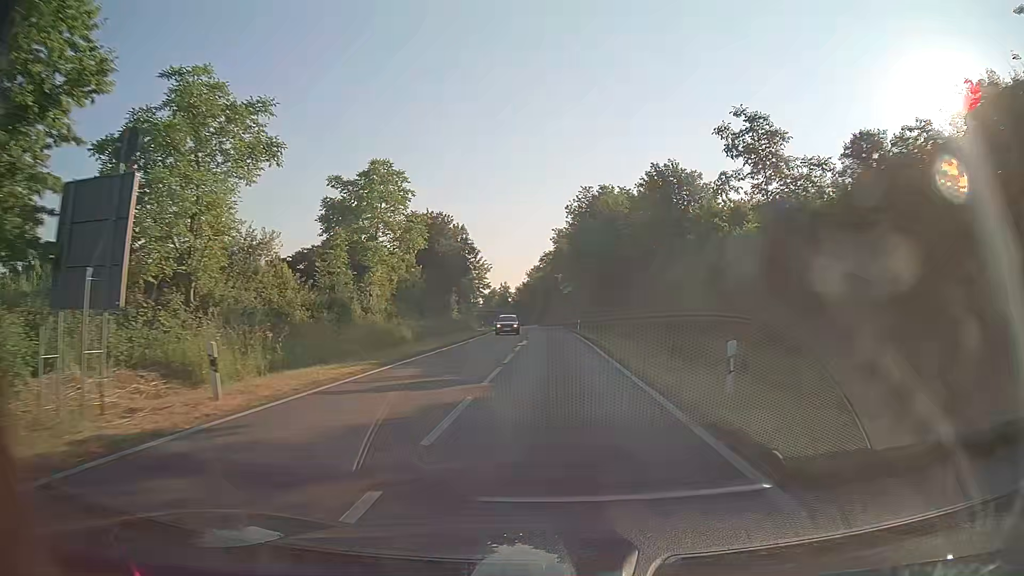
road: primary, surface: asphalt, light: Day
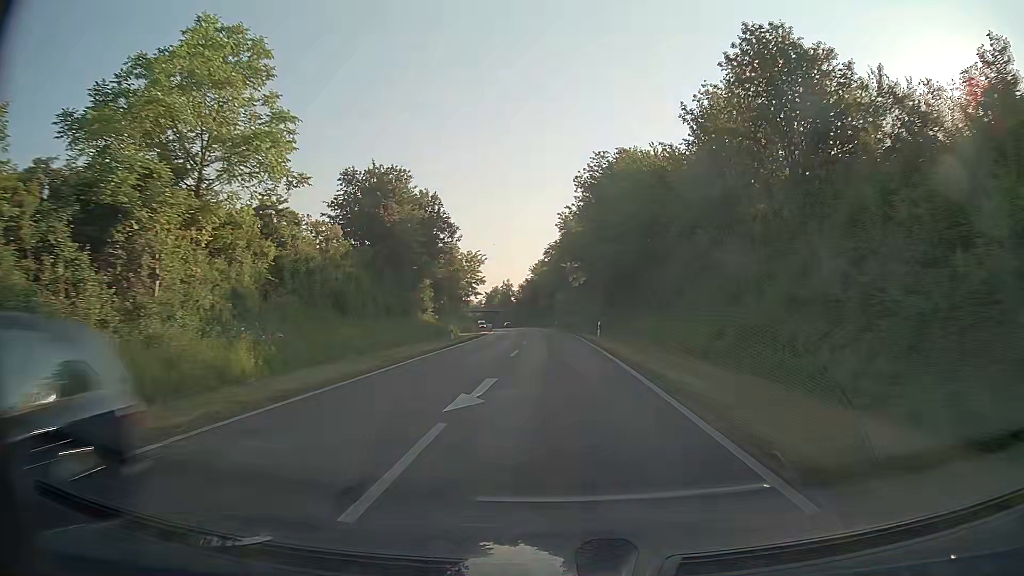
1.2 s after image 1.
(0.0, +20.8) m; 0°
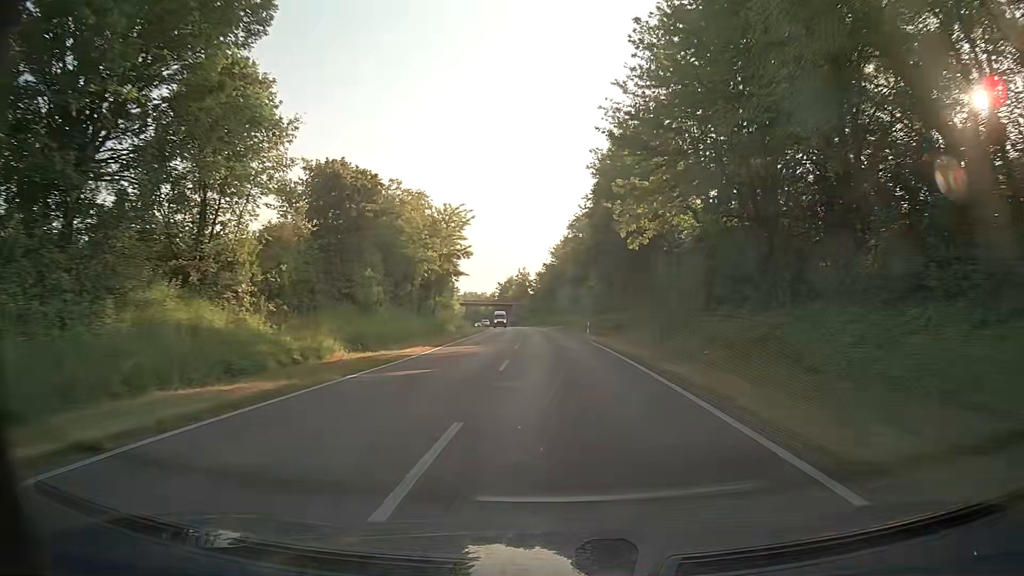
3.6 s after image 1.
(-0.8, +42.0) m; -2°
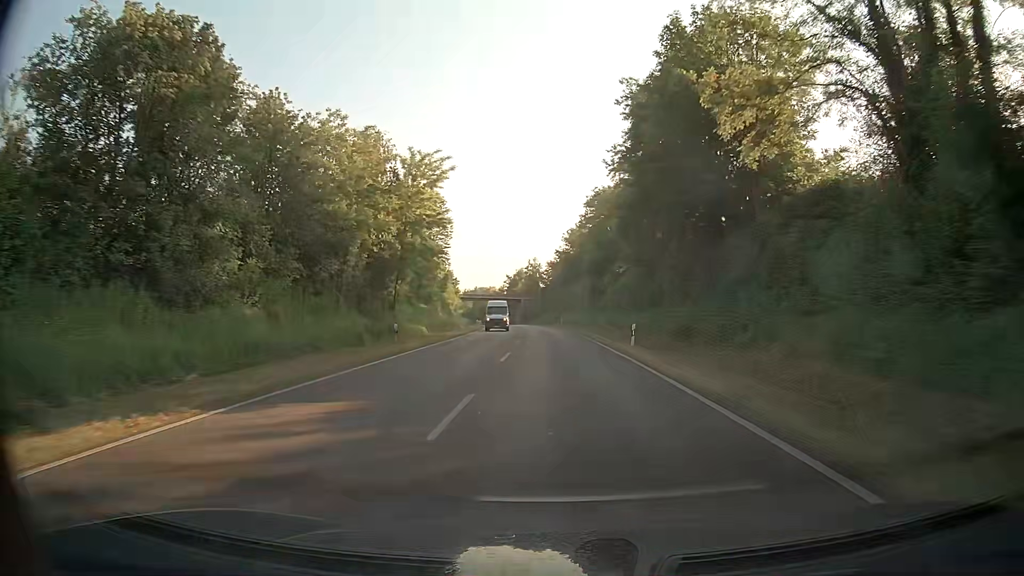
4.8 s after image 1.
(-0.1, +21.4) m; -1°
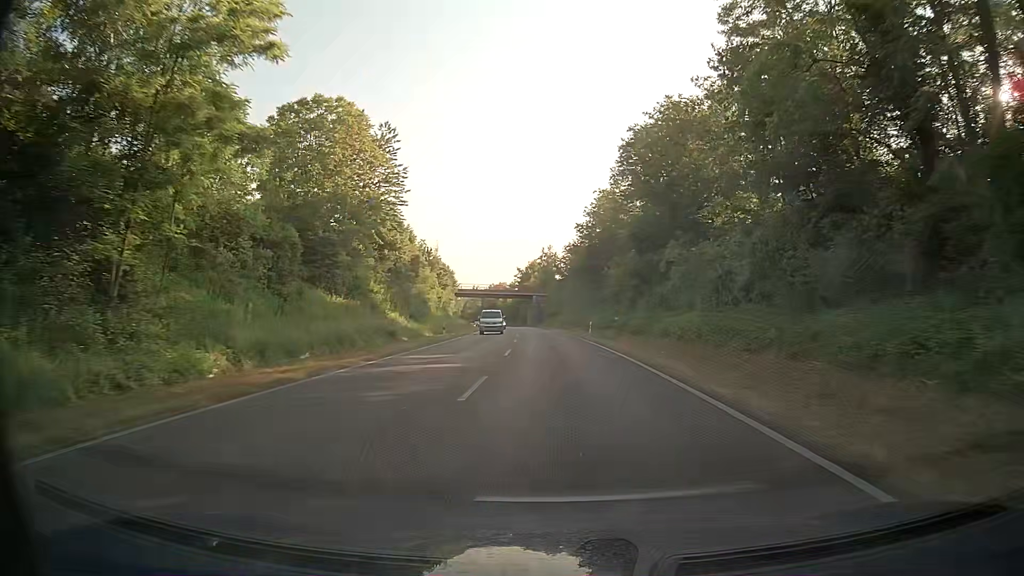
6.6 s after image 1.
(-0.4, +32.7) m; -2°
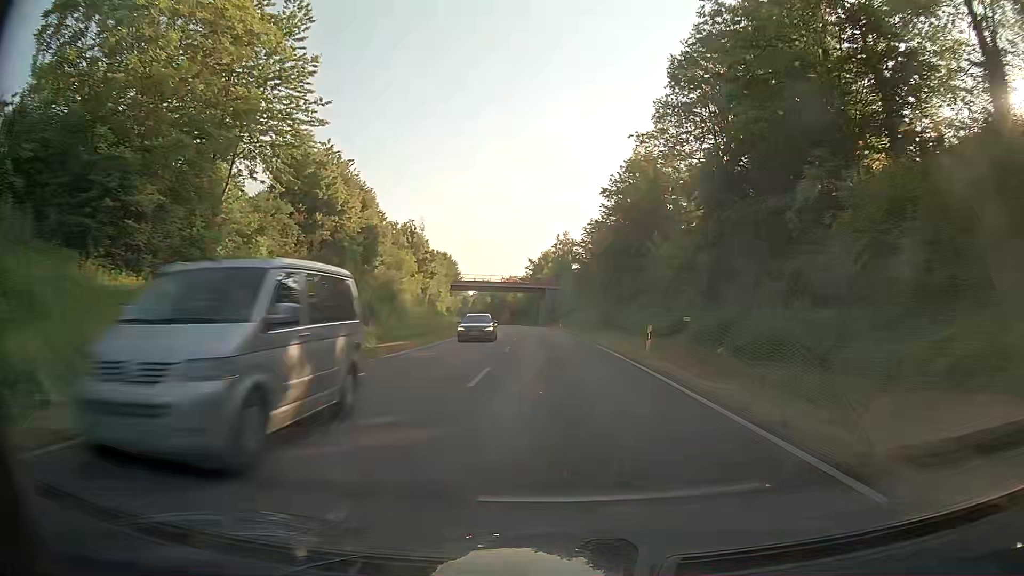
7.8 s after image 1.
(-0.1, +22.2) m; -1°
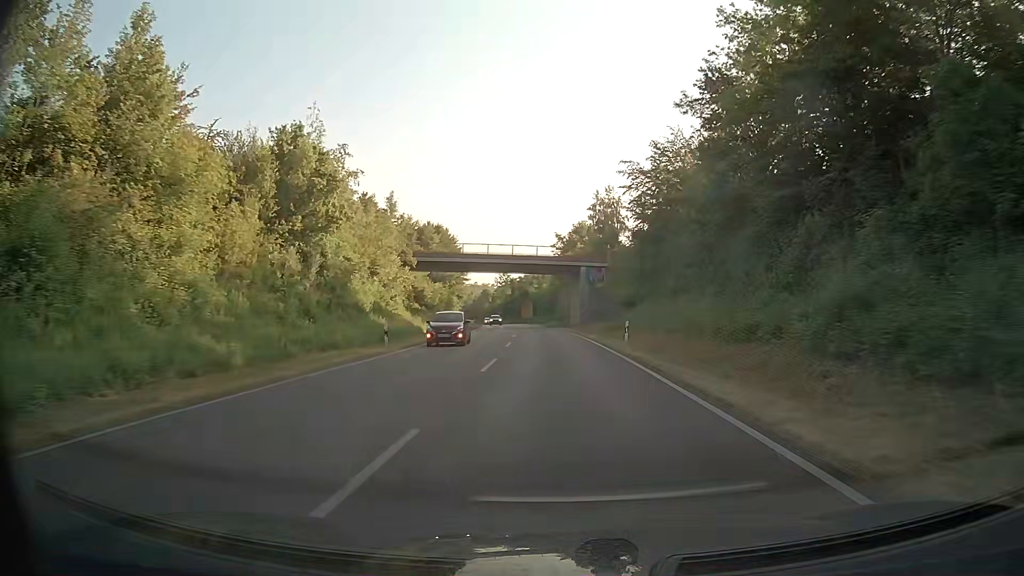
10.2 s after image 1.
(-0.8, +45.2) m; -2°
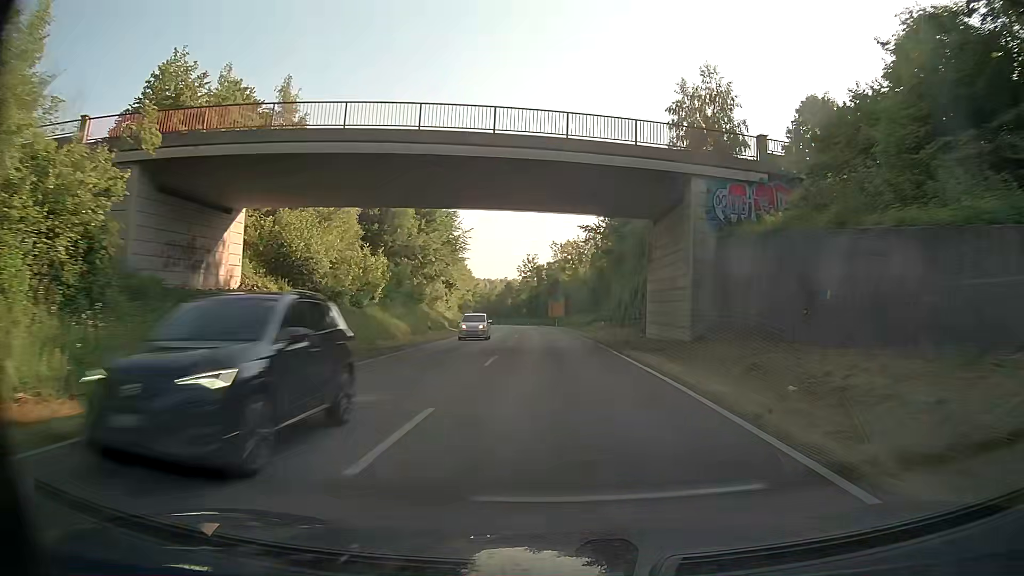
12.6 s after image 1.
(-1.2, +46.3) m; -3°
(0, +10) (0, +20) (-1, +30) (-1, +40) (-2, +50) (-2, +60) (-3, +70) (-3, +80) (-4, +90) (-5, +100) m
